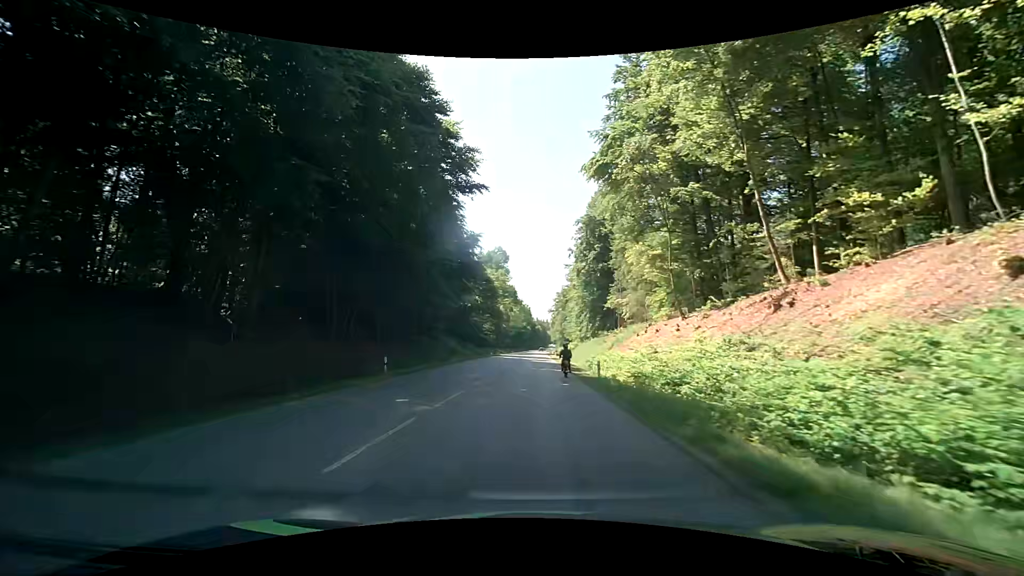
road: secondary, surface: asphalt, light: Day
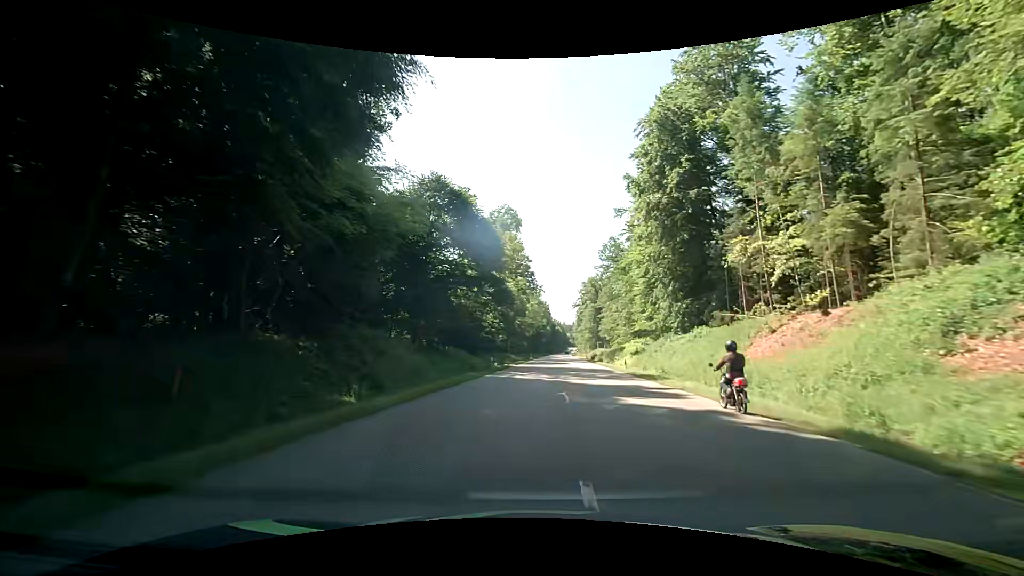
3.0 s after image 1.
(-2.2, +42.4) m; -3°
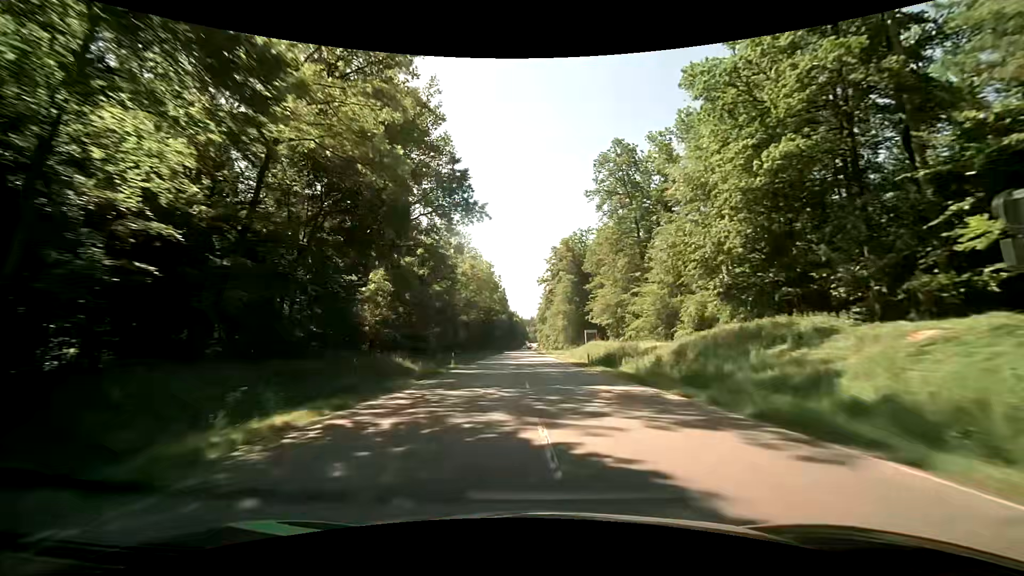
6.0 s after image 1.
(+3.2, +56.5) m; +5°
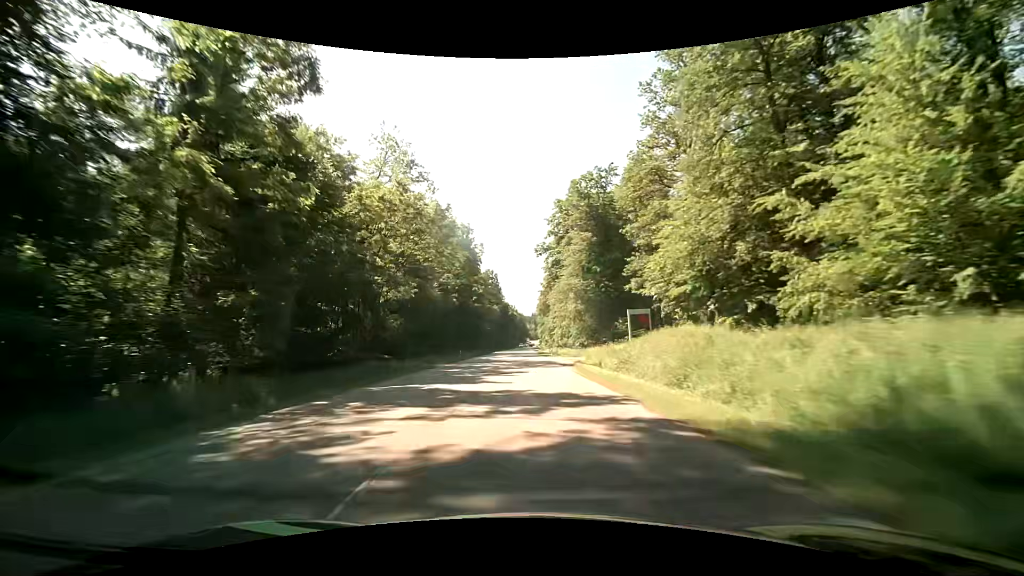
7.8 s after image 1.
(+1.0, +37.7) m; +1°
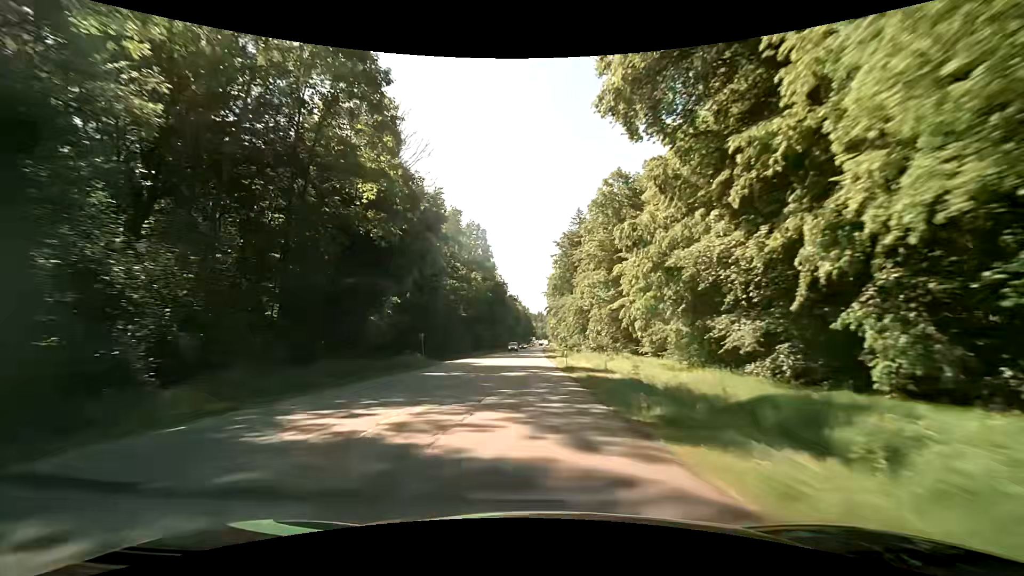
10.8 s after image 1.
(-1.2, +64.4) m; -2°
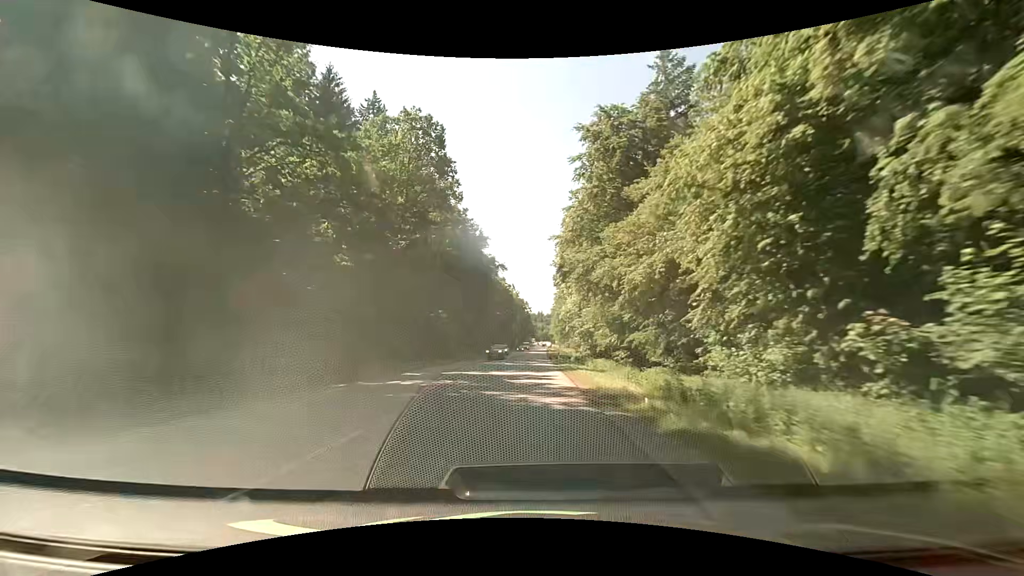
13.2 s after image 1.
(+0.3, +51.5) m; 0°
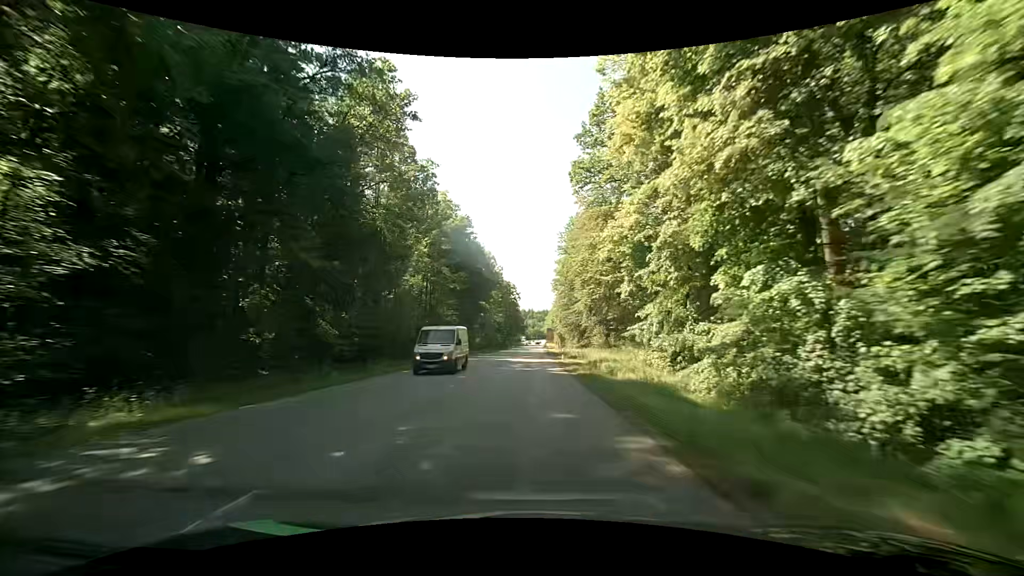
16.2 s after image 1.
(+0.6, +63.4) m; +1°
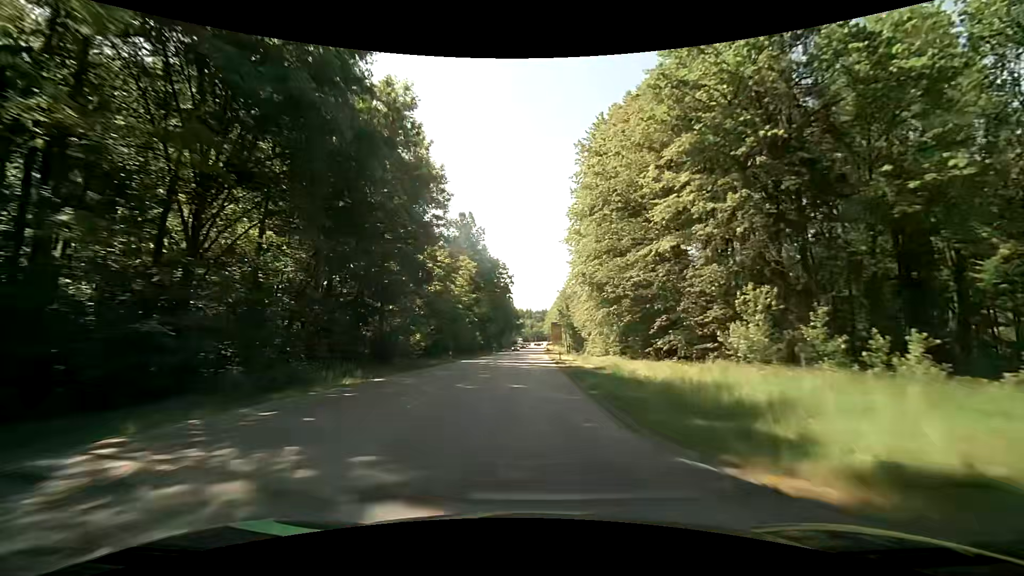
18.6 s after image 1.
(+0.1, +50.6) m; 0°
(0, +10) (0, +20) (0, +30) (0, +40) (0, +50) (0, +60) (0, +70) (0, +80) (+1, +90) (+1, +100) m
